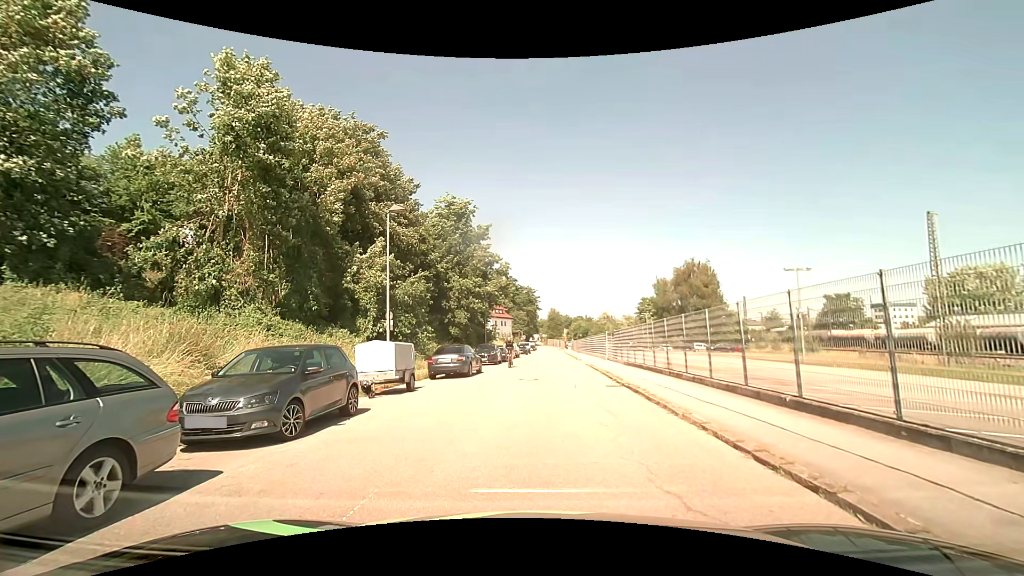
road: residential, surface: asphalt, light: Day
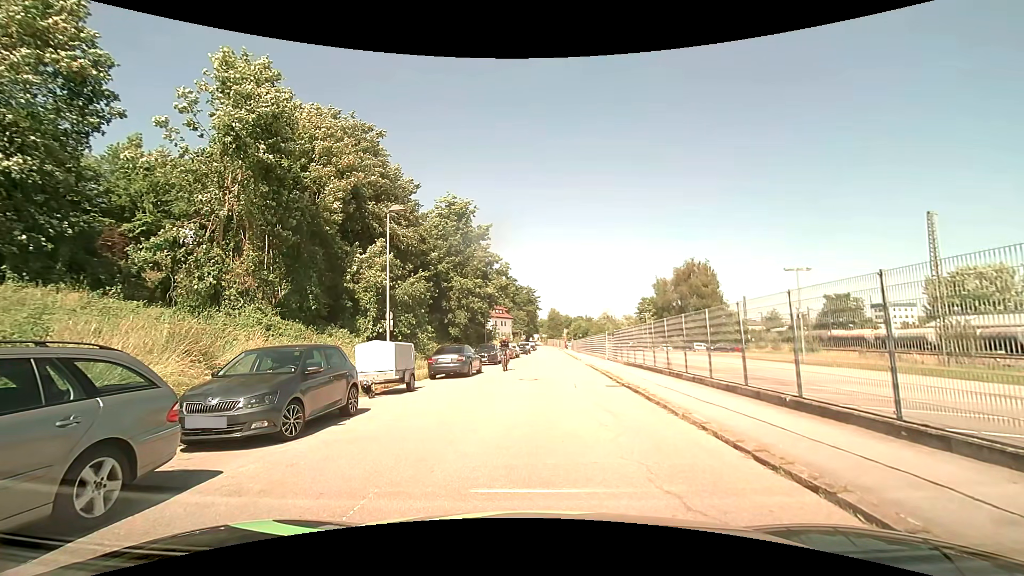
(0.0, 0.0) m; 0°
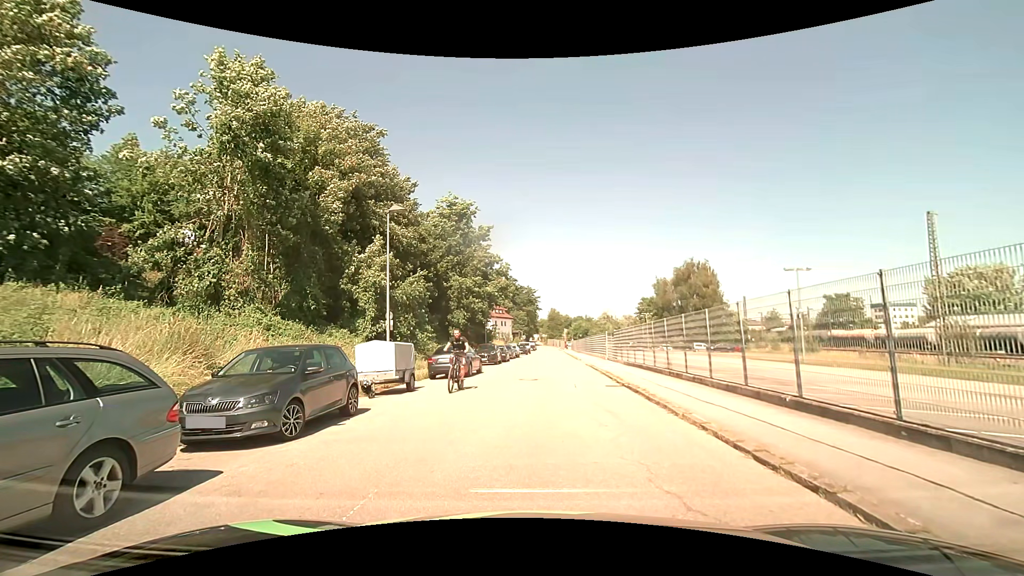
(0.0, 0.0) m; 0°
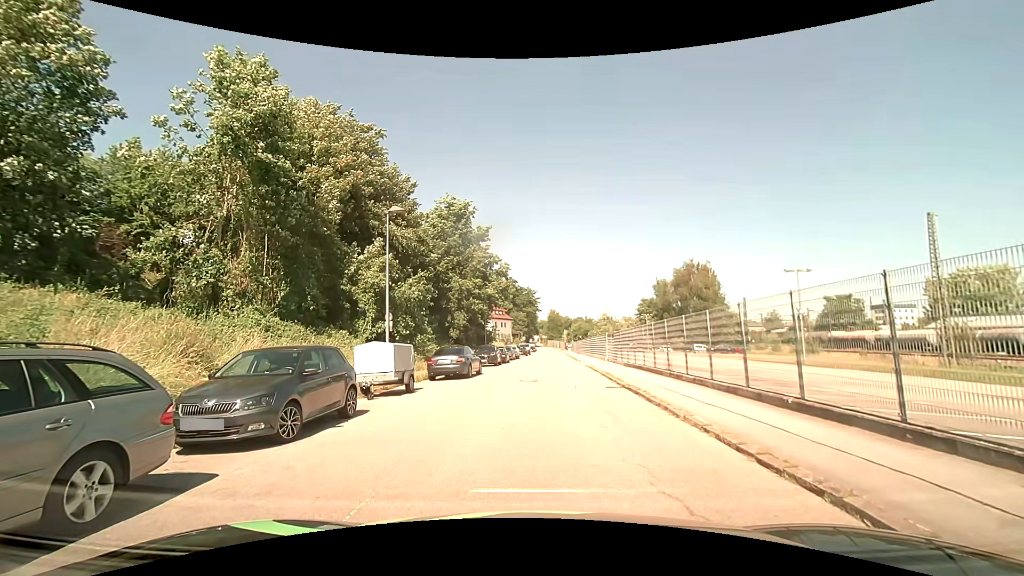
(0.0, 0.0) m; 0°
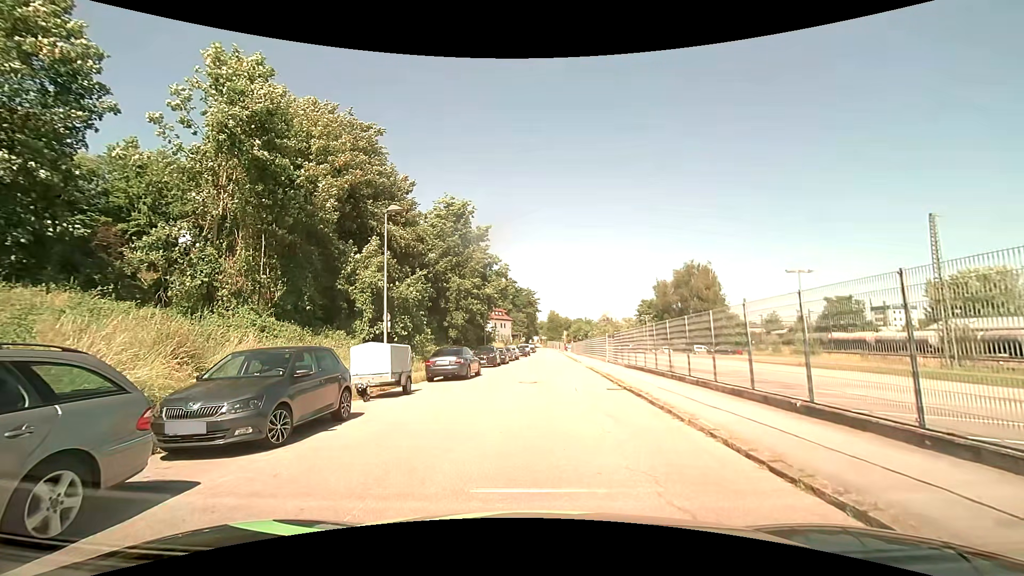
(0.0, +0.3) m; 0°
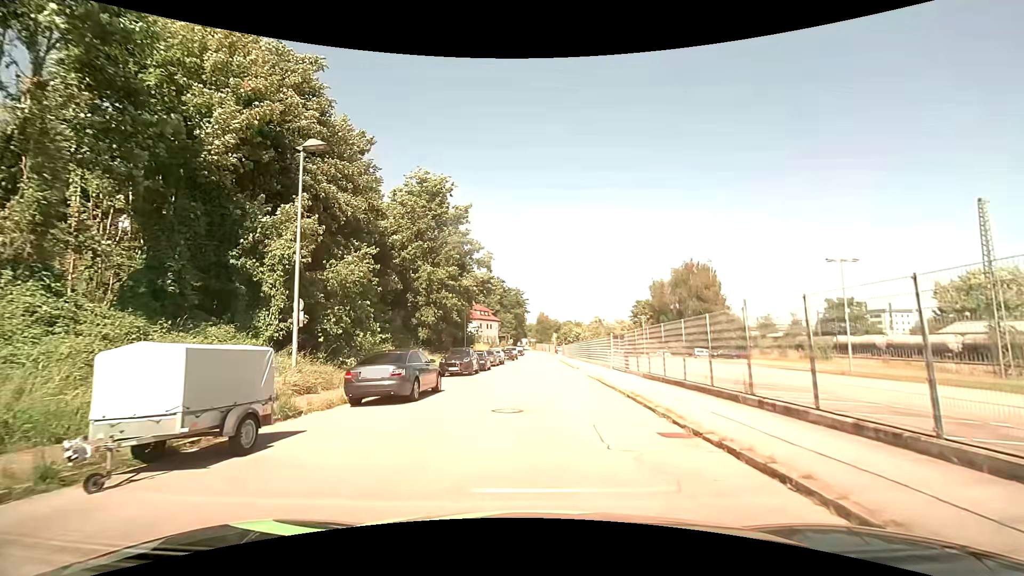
(+0.1, +8.2) m; +2°
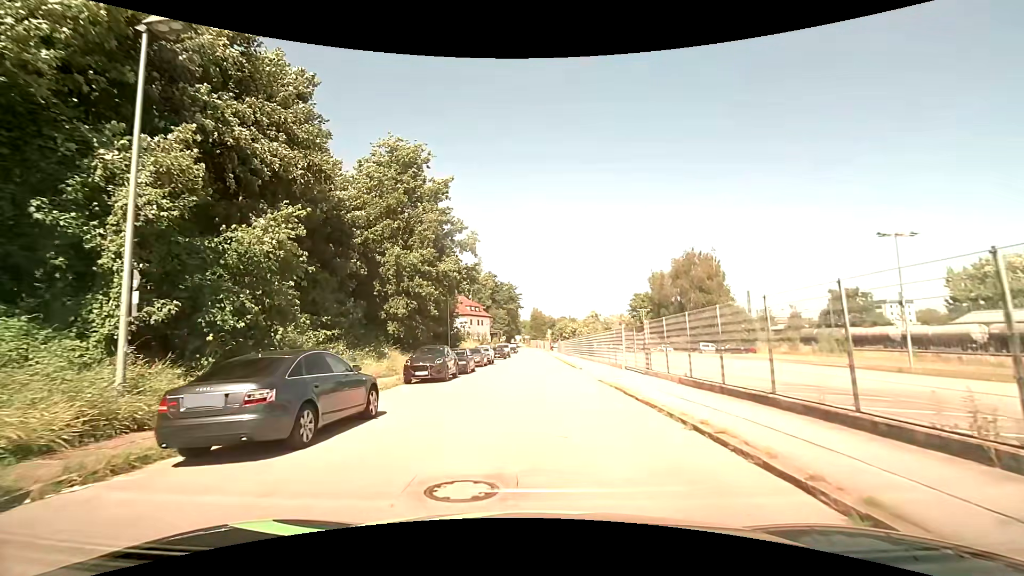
(+0.1, +6.4) m; +1°
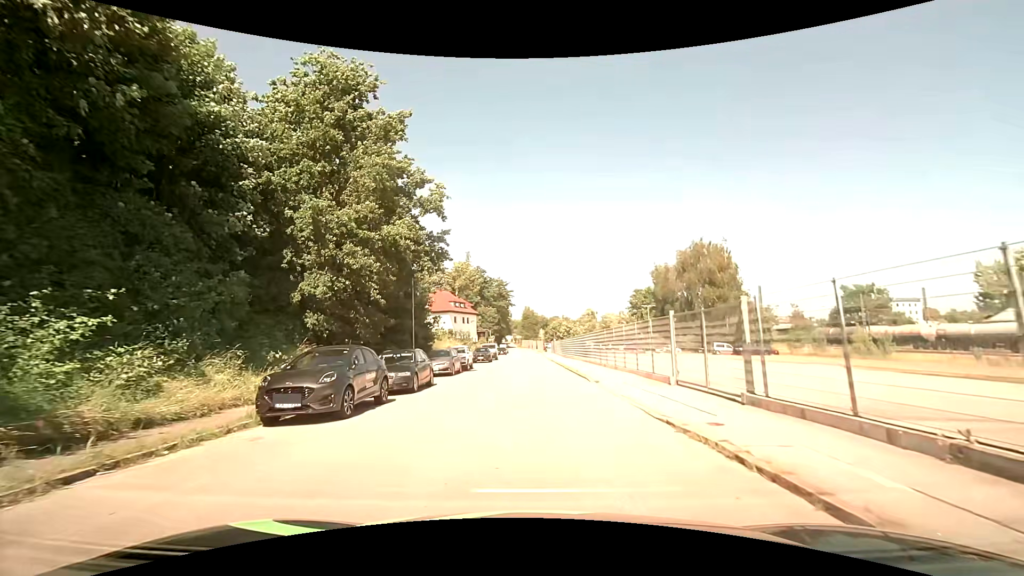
(0.0, +10.5) m; 0°
(0, +10) (0, +20) (0, +30) (0, +40) (0, +50) (0, +60) (0, +70) (0, +80) (0, +90) (-1, +100) m
